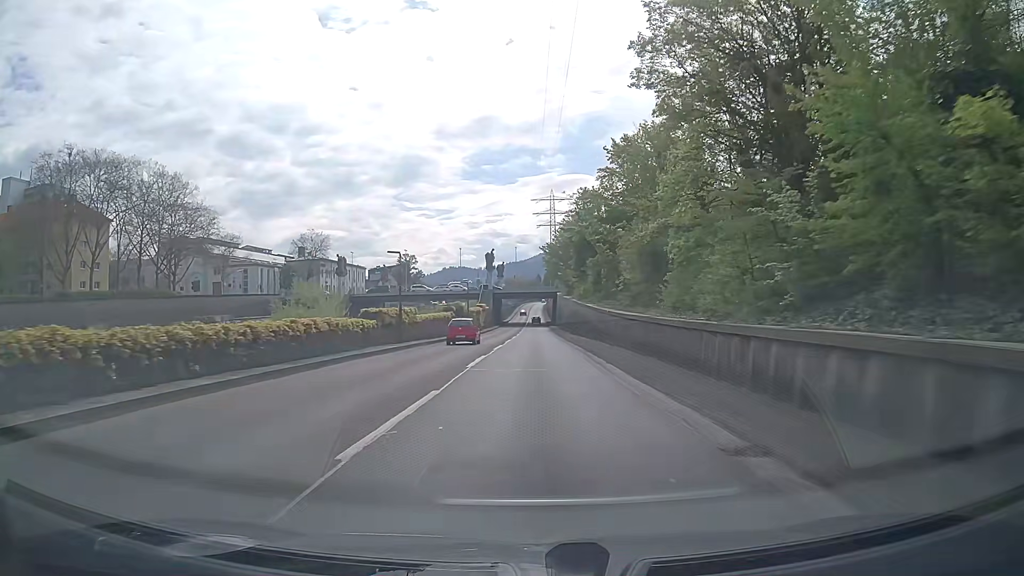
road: trunk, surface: asphalt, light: Day
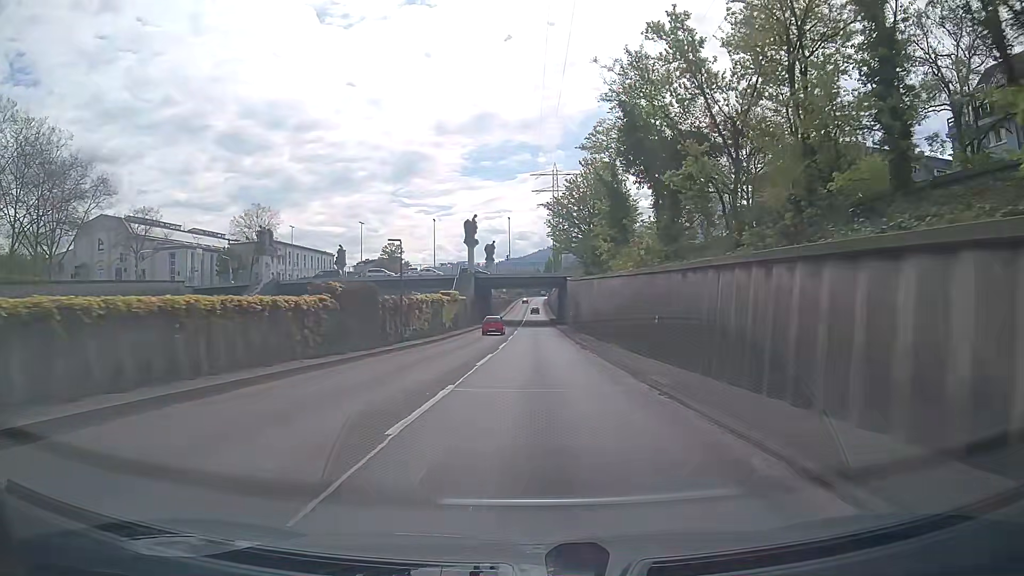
(+0.1, +34.6) m; 0°
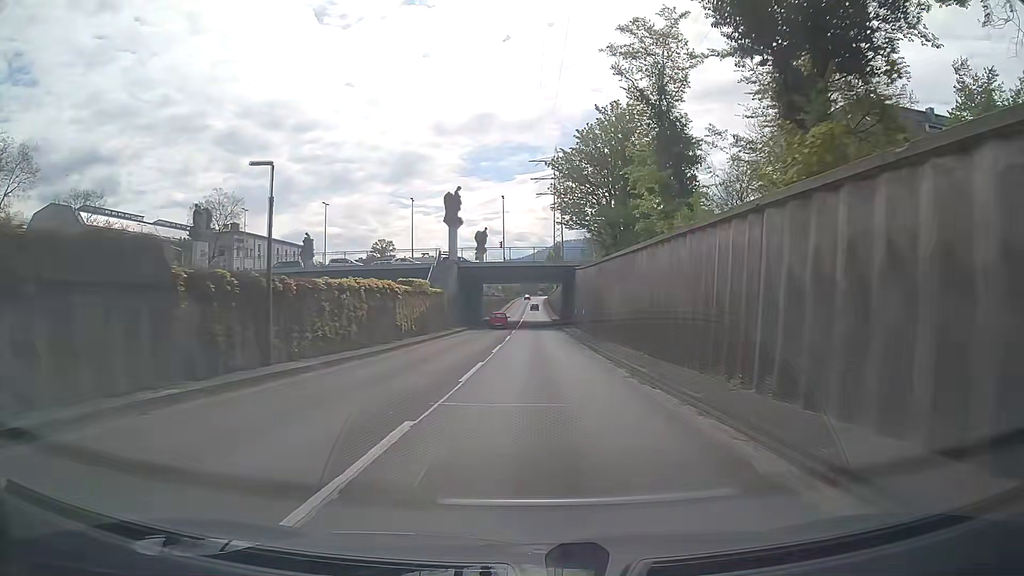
(+0.1, +17.4) m; +1°
(0, +10) (0, +20) (0, +30) (0, +40) (0, +50) (0, +60) (+1, +70) (+2, +80) (+2, +90) (+2, +100) m
